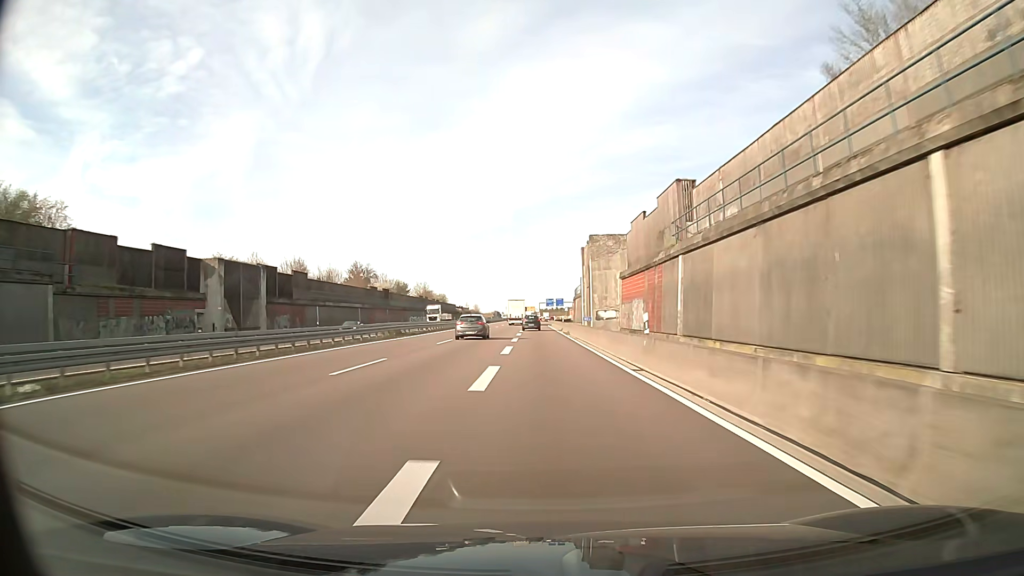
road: trunk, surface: asphalt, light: Day
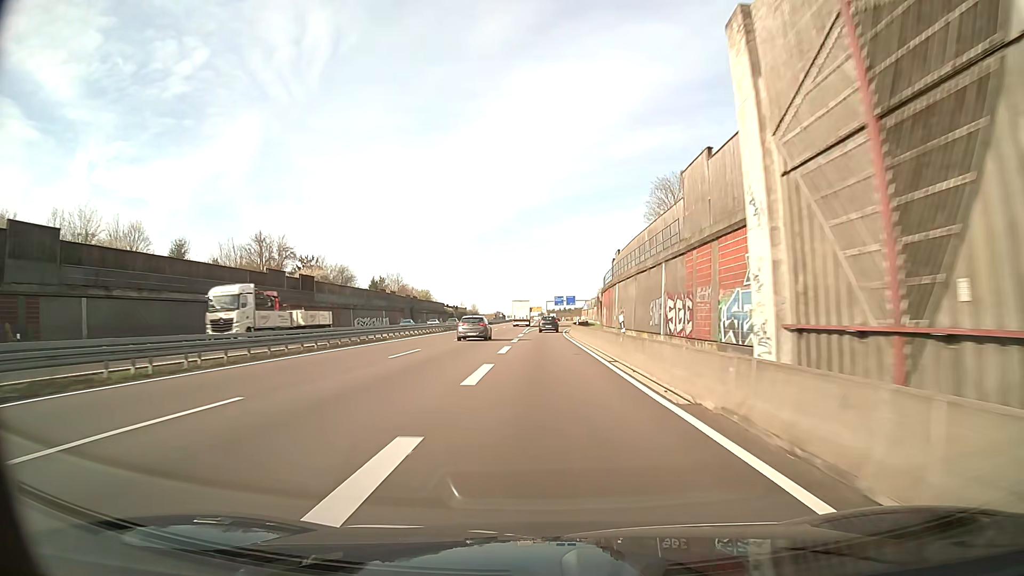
(-0.2, +46.7) m; 0°
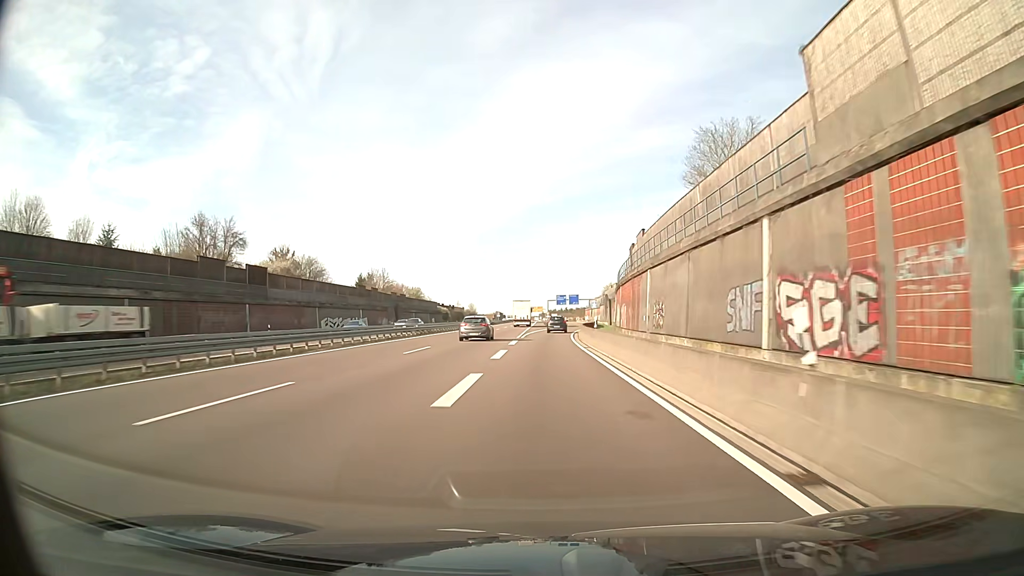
(0.0, +15.4) m; 0°
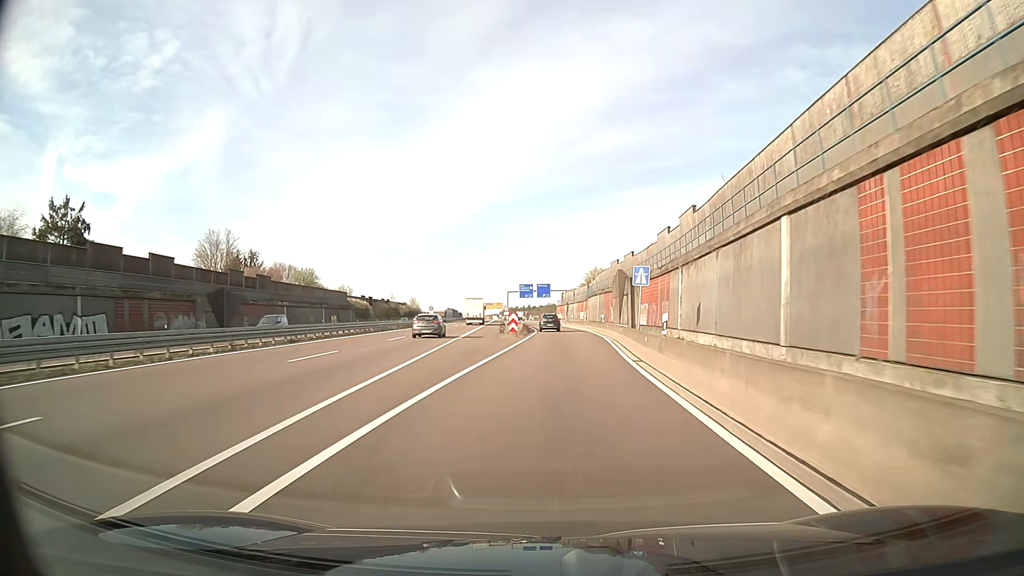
(+0.4, +60.4) m; +3°
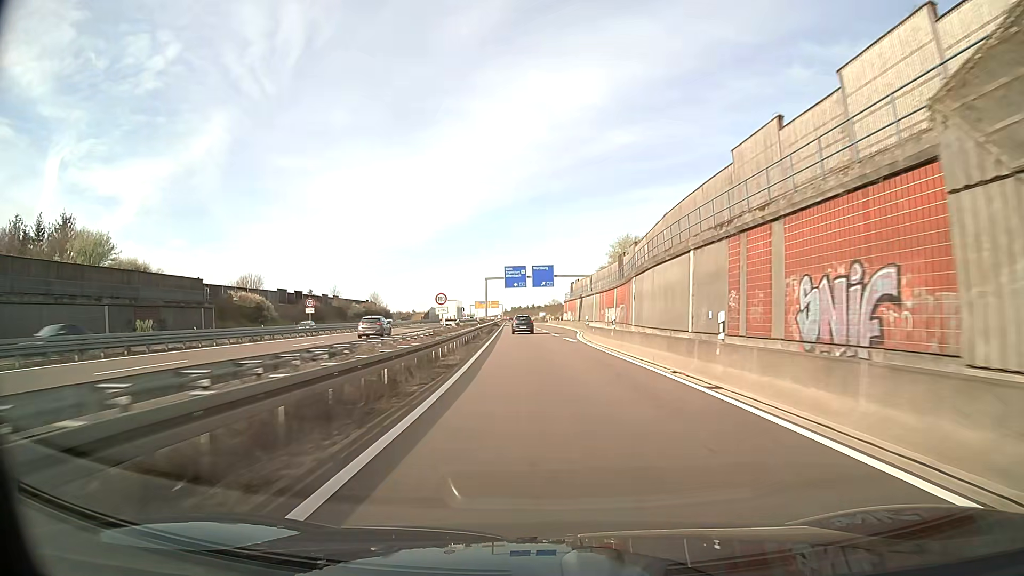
(+1.1, +58.8) m; 0°
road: motorway_link
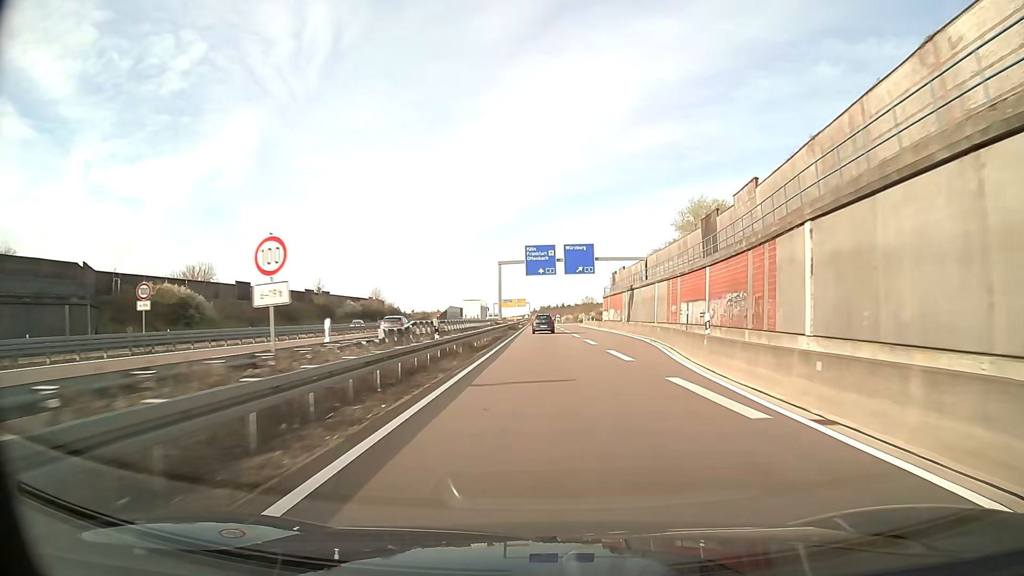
(-0.7, +28.8) m; -3°
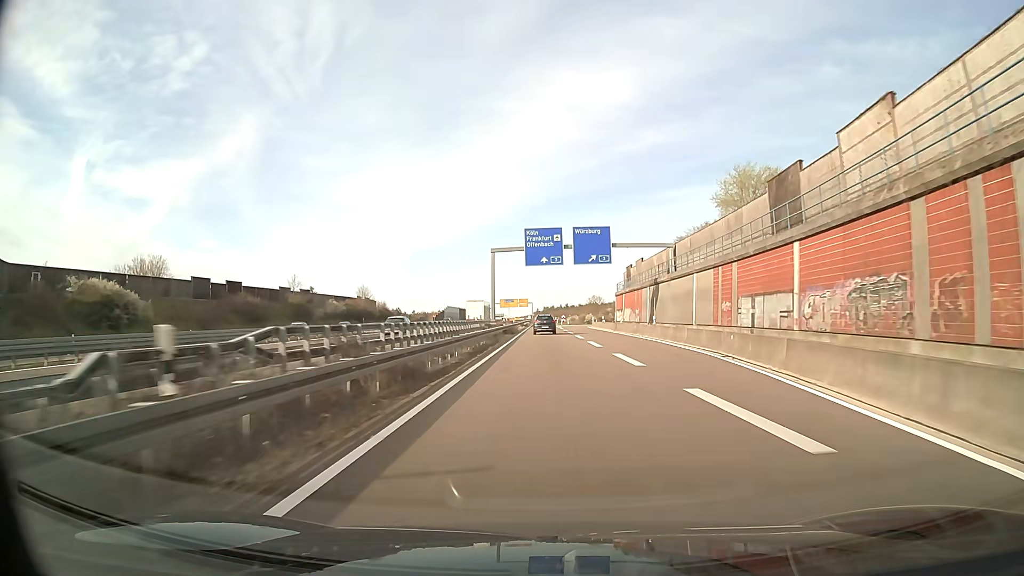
(0.0, +14.3) m; 0°
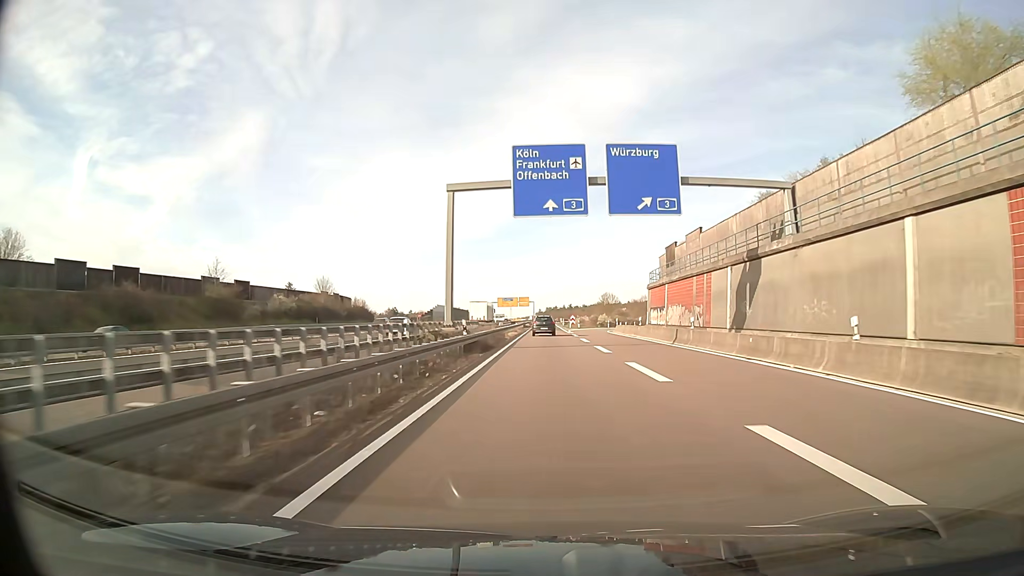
(0.0, +28.2) m; 0°
(0, +10) (0, +20) (0, +30) (0, +40) (0, +50) (0, +60) (0, +70) (0, +80) (0, +90) (0, +100) m
